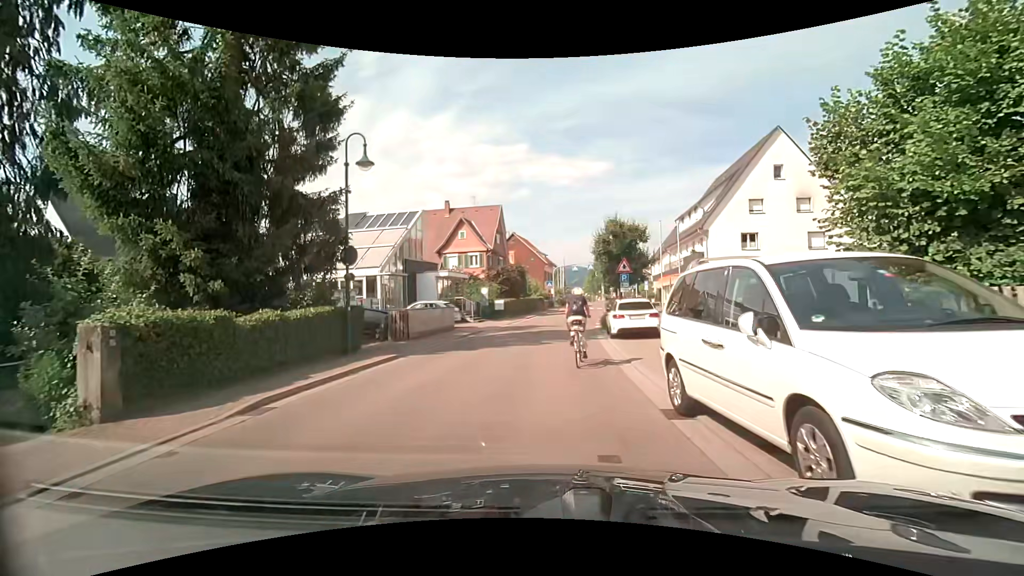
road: tertiary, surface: asphalt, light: Day
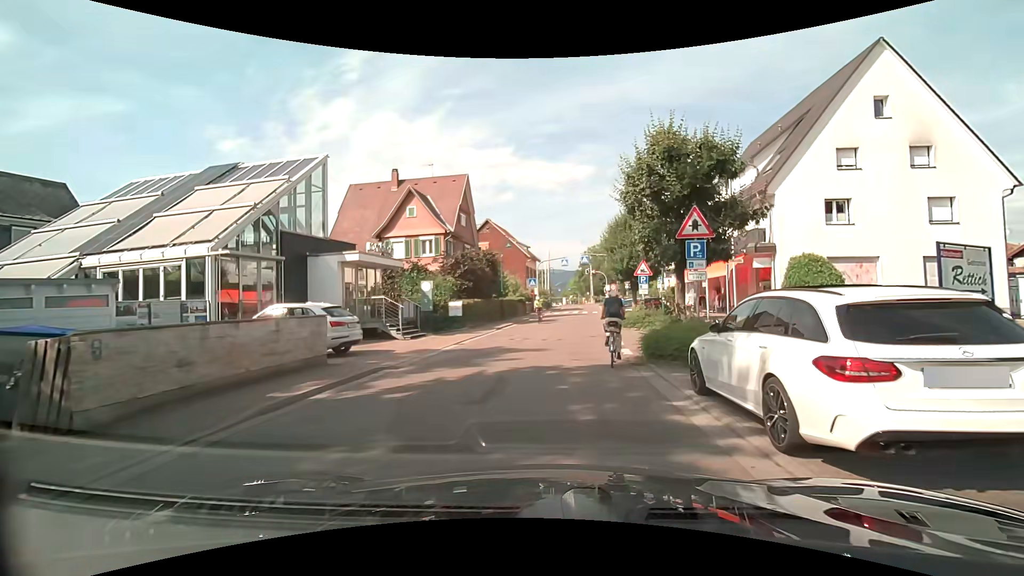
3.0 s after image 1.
(-0.2, +14.0) m; 0°
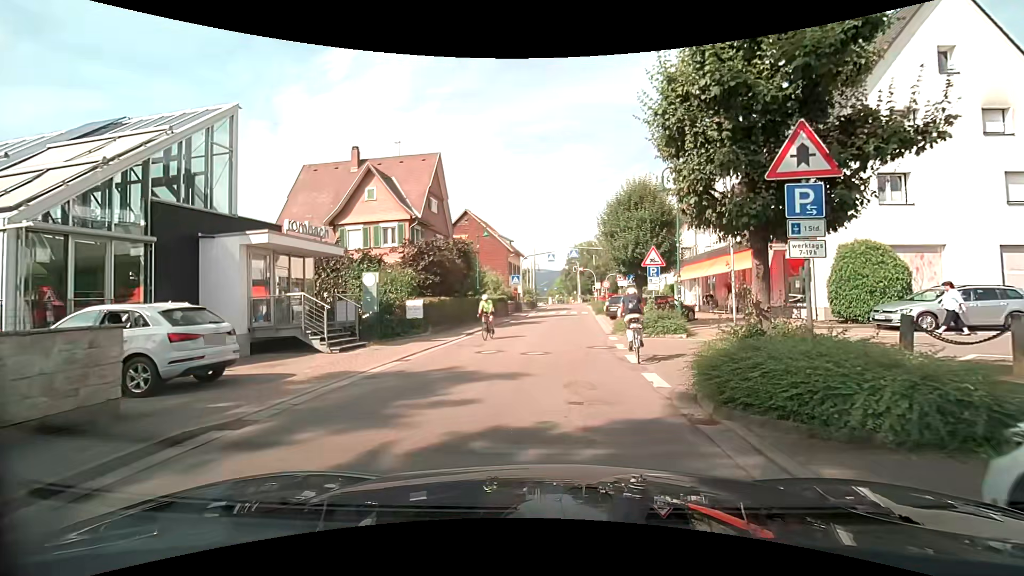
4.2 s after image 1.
(+0.1, +5.5) m; +3°
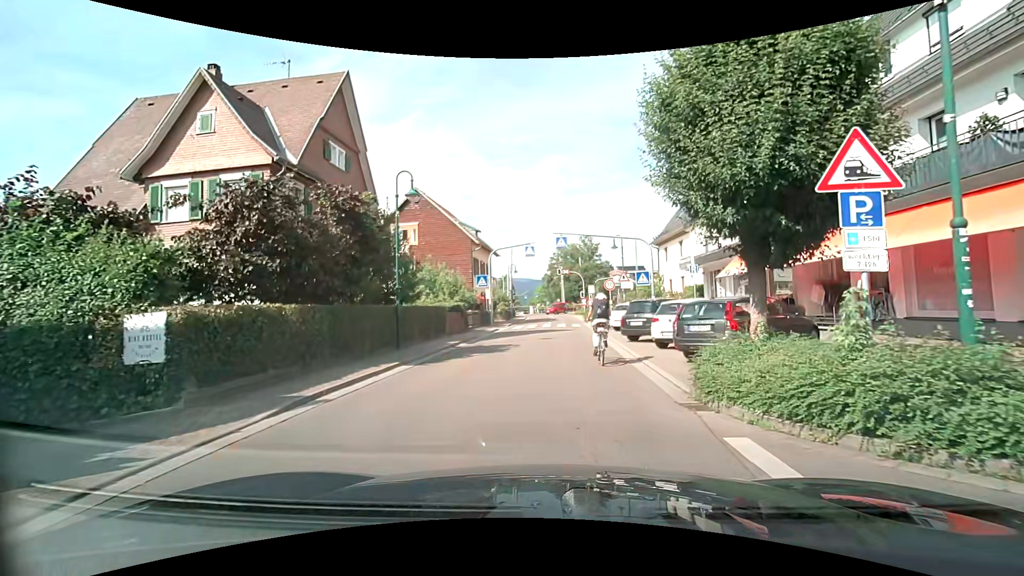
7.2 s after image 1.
(+0.2, +13.4) m; +1°
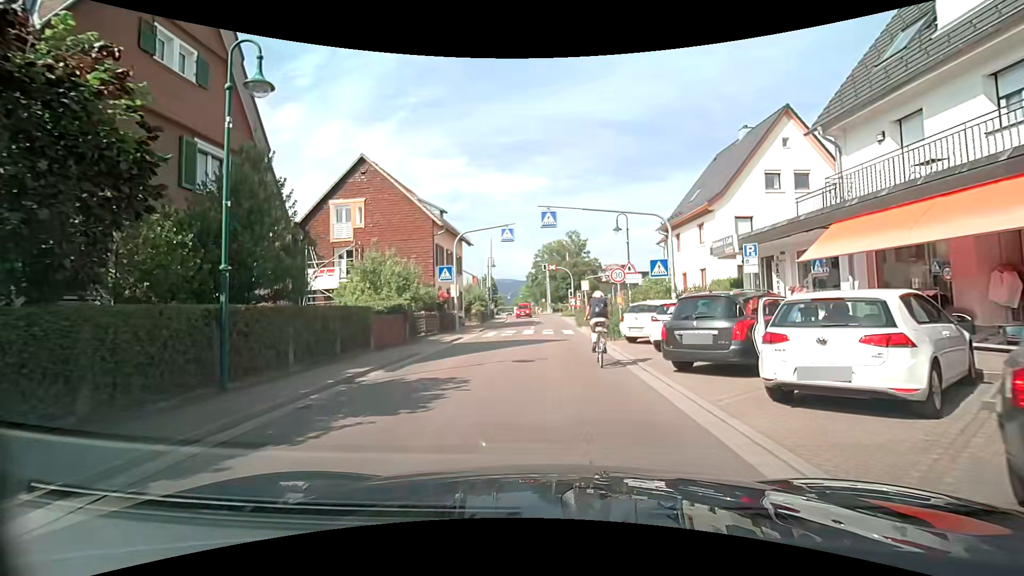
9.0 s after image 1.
(+0.2, +8.6) m; +2°
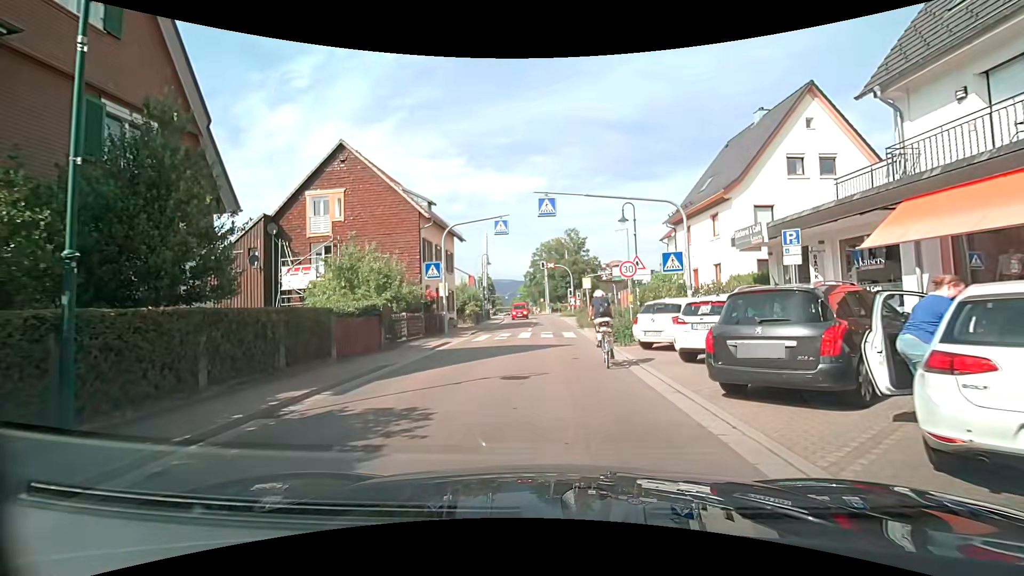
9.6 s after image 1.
(0.0, +2.8) m; -1°
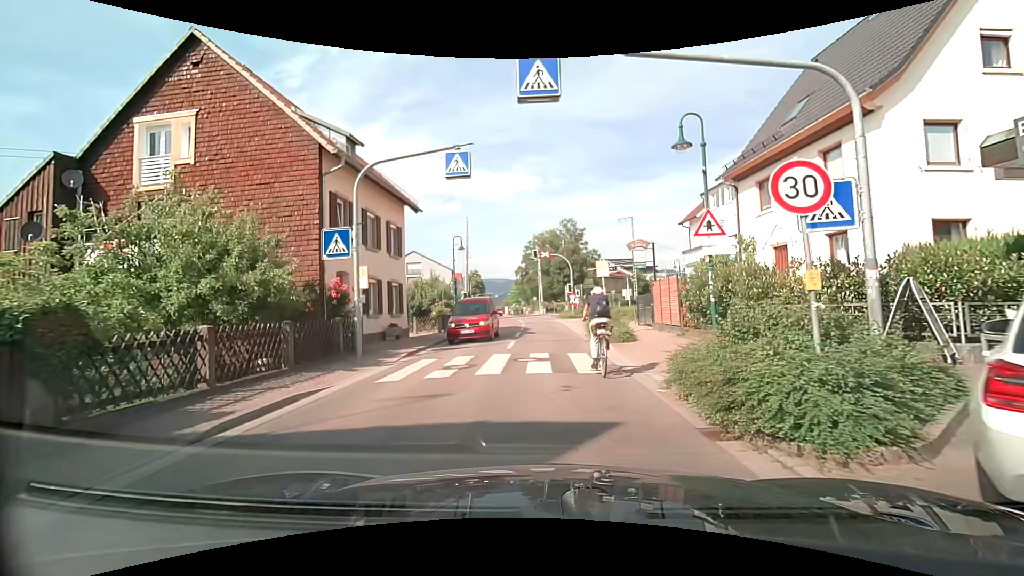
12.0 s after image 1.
(+0.4, +11.5) m; +2°
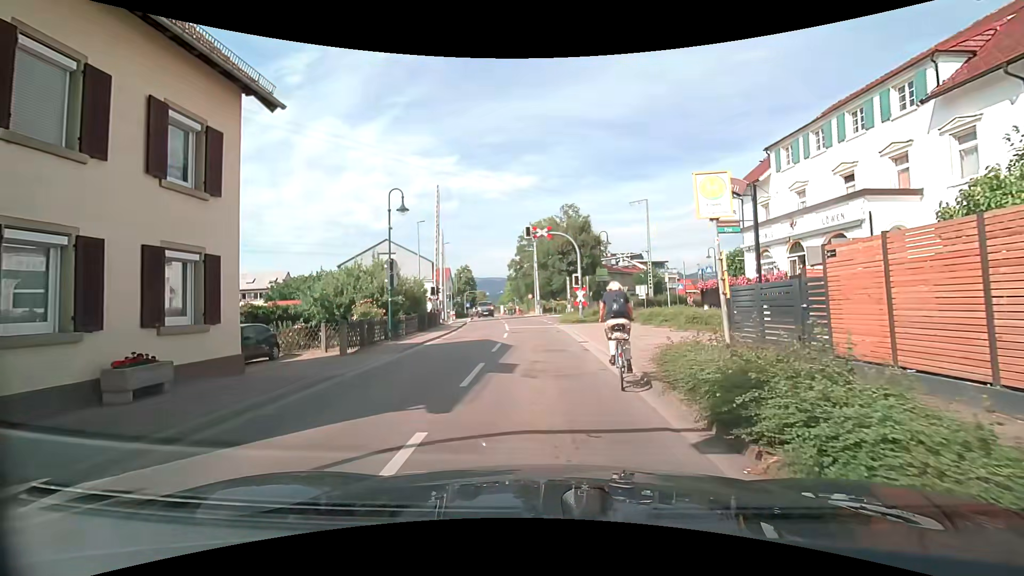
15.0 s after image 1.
(+0.2, +13.3) m; 0°
(0, +10) (0, +20) (0, +30) (-1, +40) (-2, +50) (-3, +60) (-5, +70) (-6, +80) (-7, +90) (-8, +99) m
